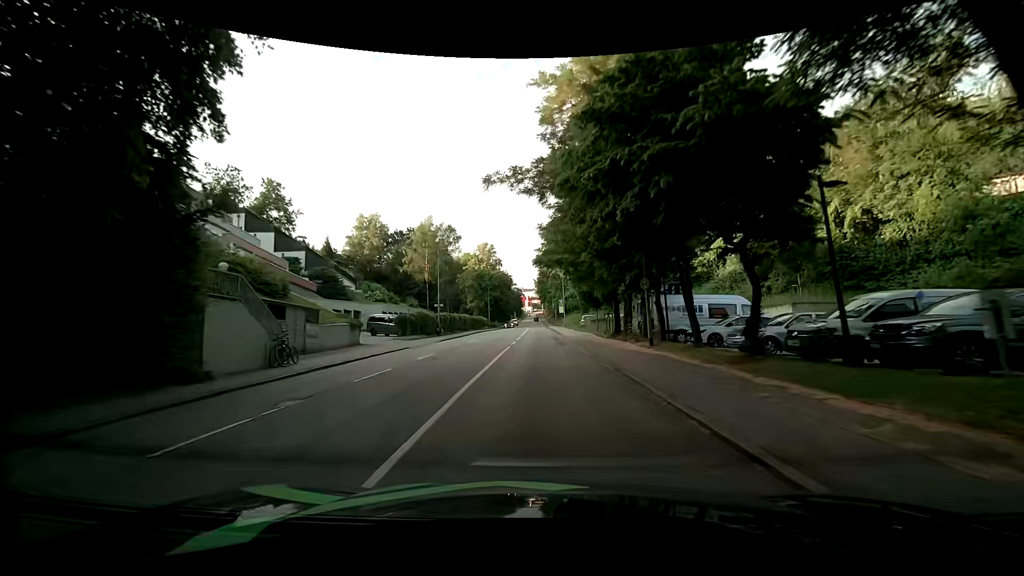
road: tertiary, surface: asphalt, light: Day
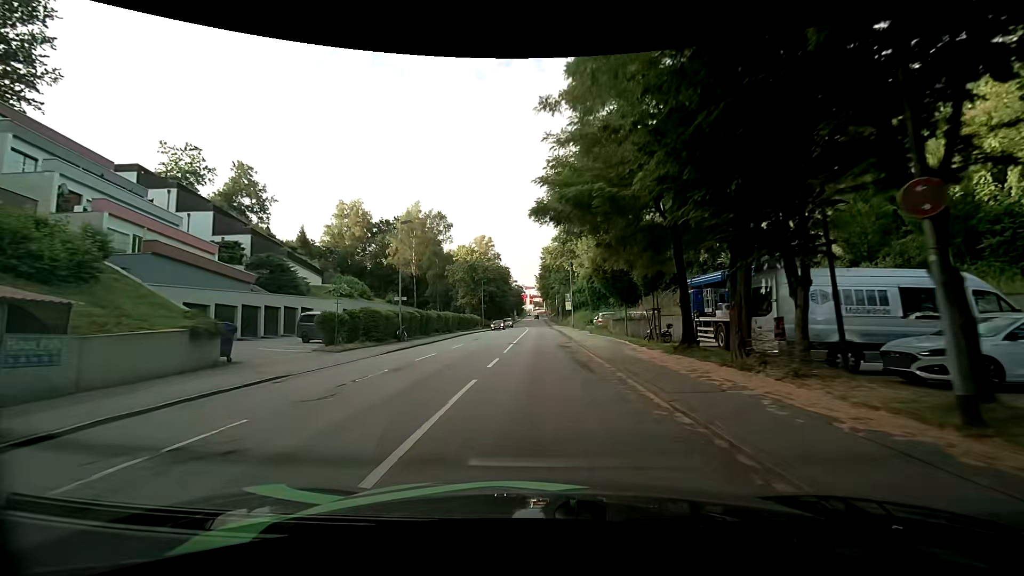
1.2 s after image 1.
(-0.1, +13.5) m; 0°
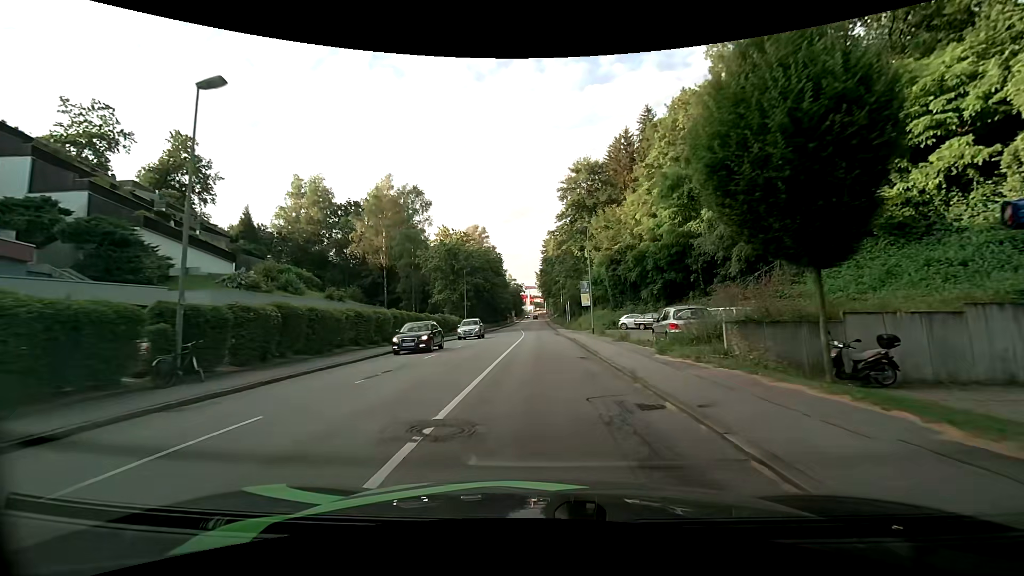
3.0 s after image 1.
(-0.1, +20.5) m; -1°
(0, +10) (0, +20) (0, +30) (0, +40) (0, +50) (0, +60) (0, +70) (0, +80) (-1, +90) (-1, +100) m
